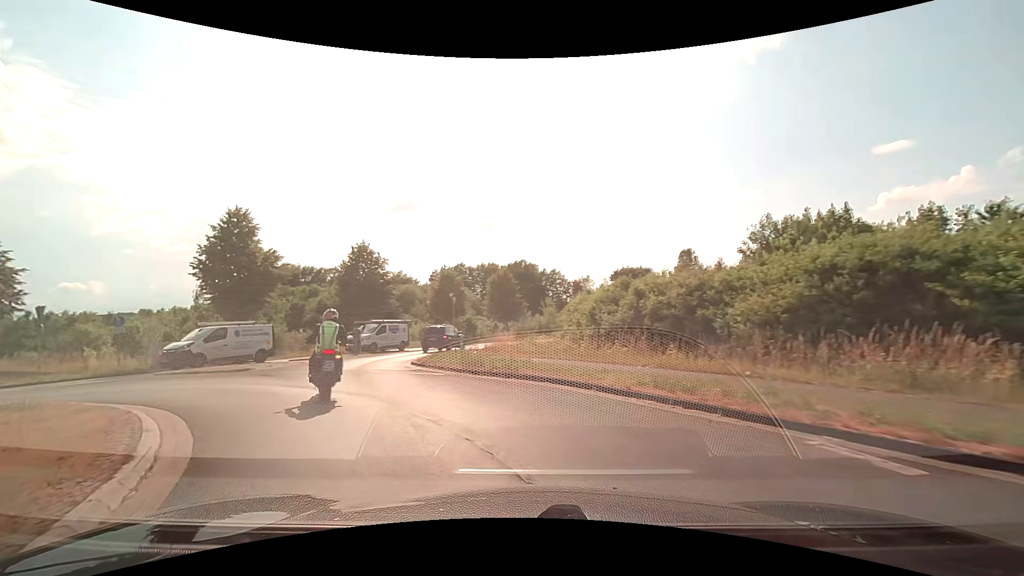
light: Day
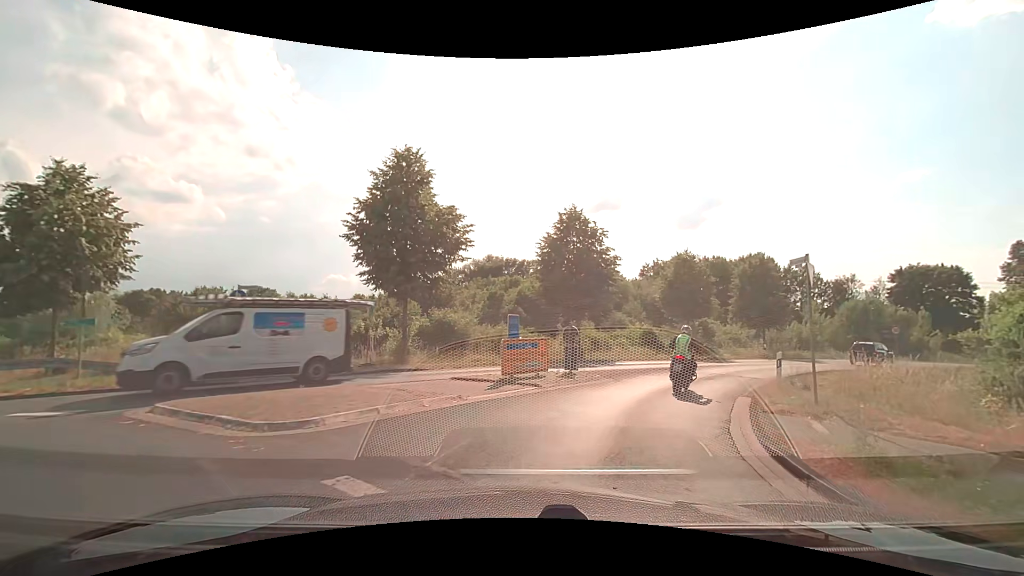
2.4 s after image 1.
(-4.7, +13.3) m; -26°
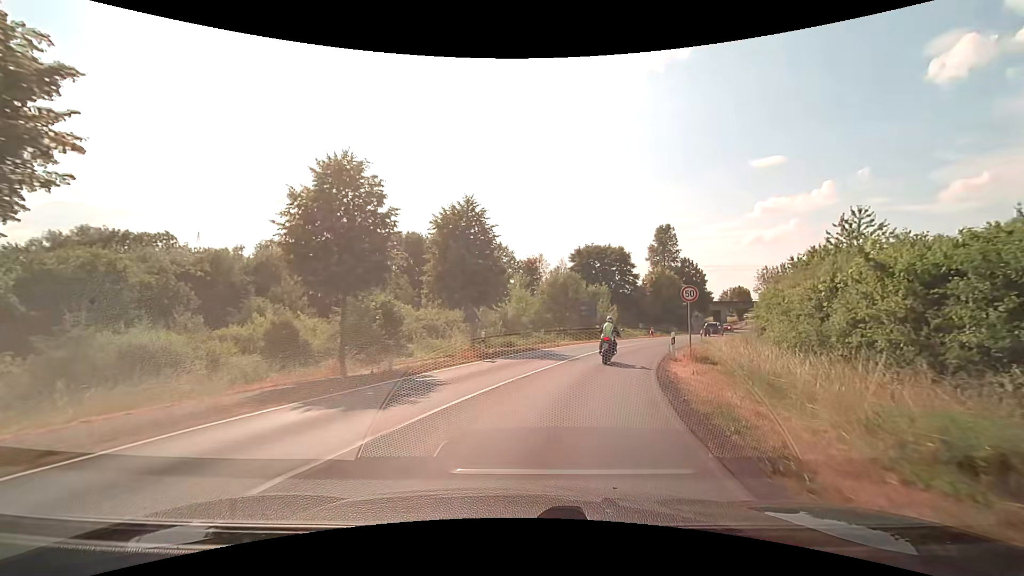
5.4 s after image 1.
(+7.5, +20.9) m; +34°
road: secondary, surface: asphalt
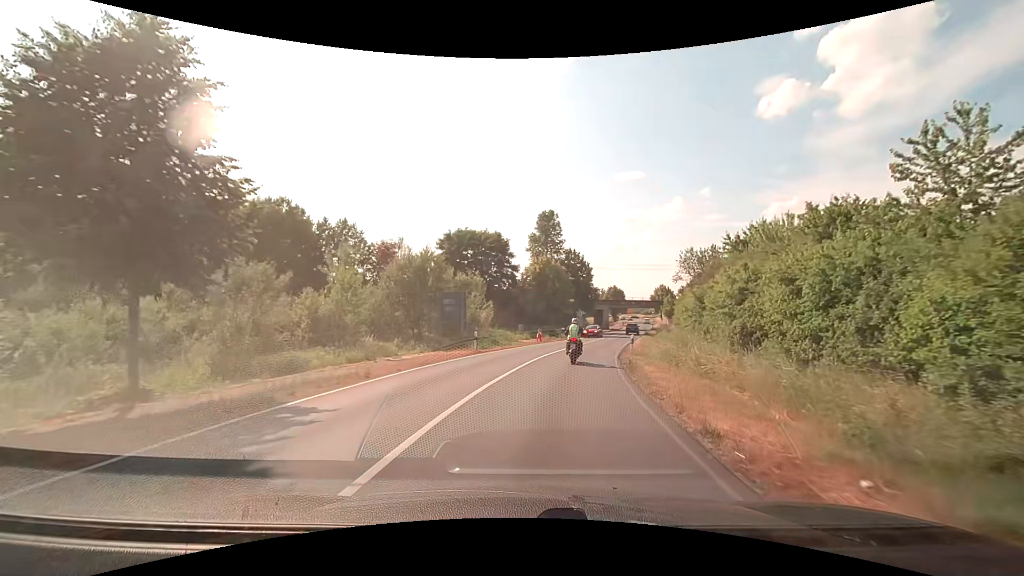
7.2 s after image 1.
(+2.5, +18.1) m; +14°
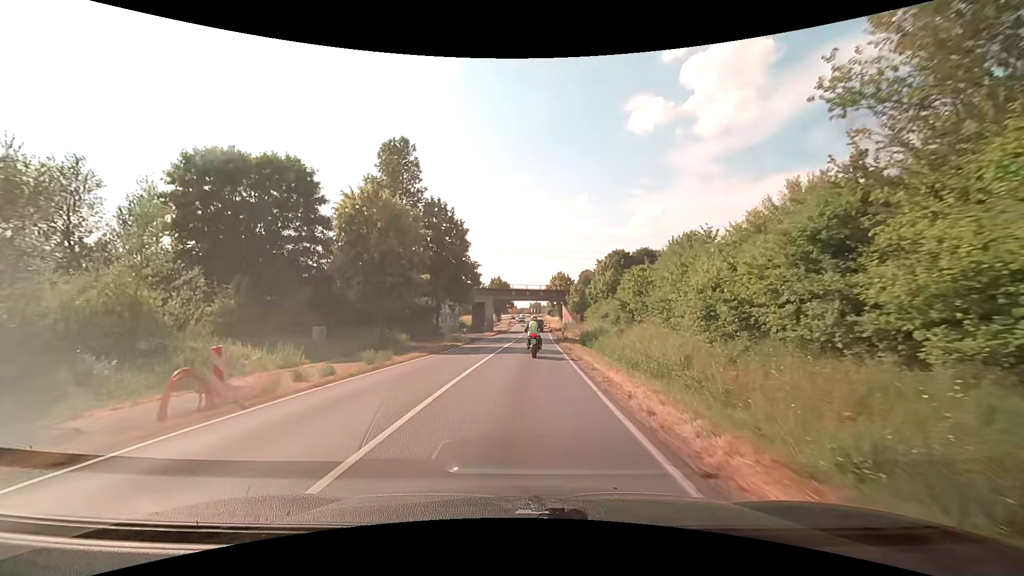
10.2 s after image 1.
(+4.8, +34.2) m; +13°
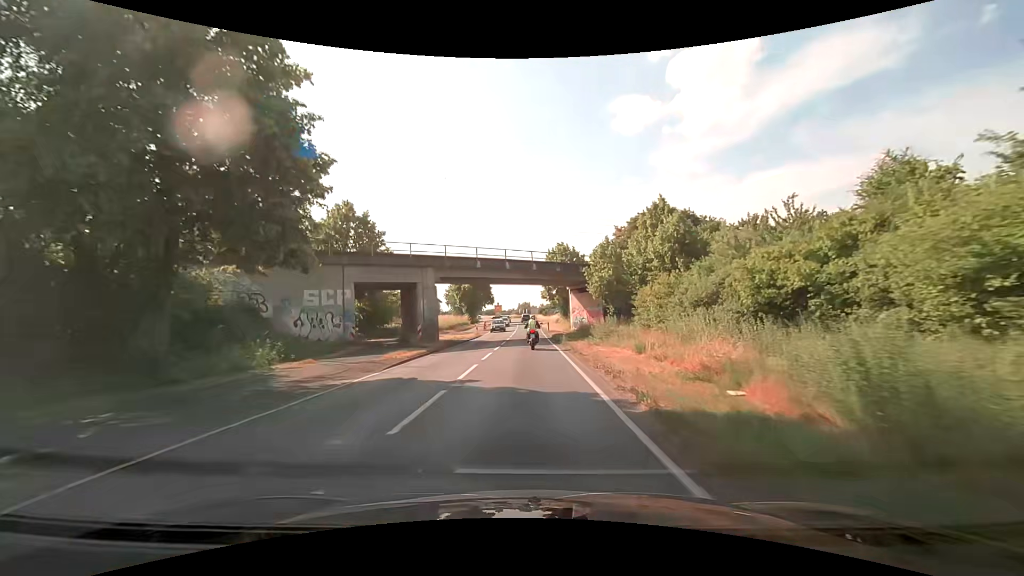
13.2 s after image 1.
(+1.1, +36.1) m; +1°
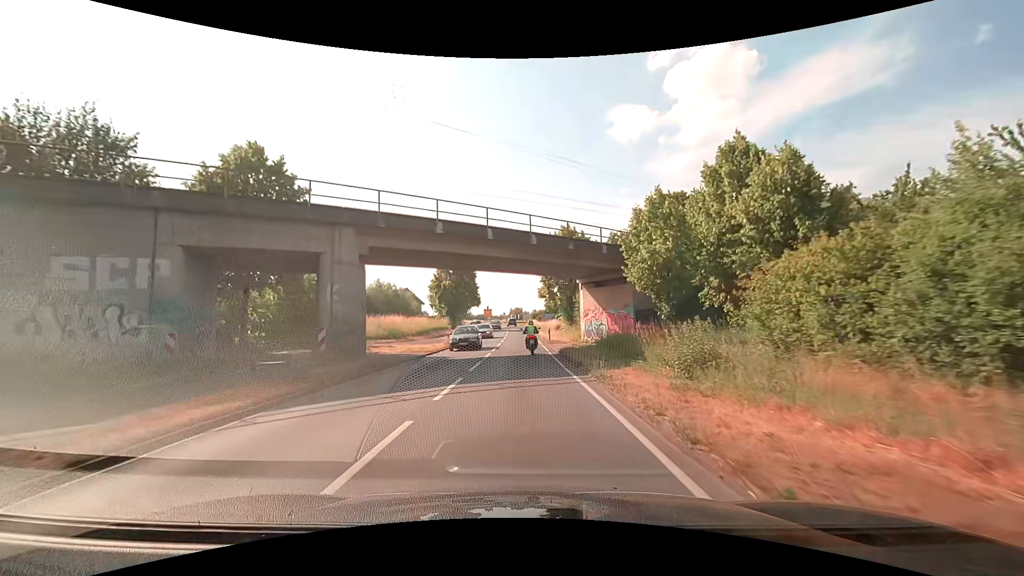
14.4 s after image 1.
(+0.1, +15.0) m; +1°
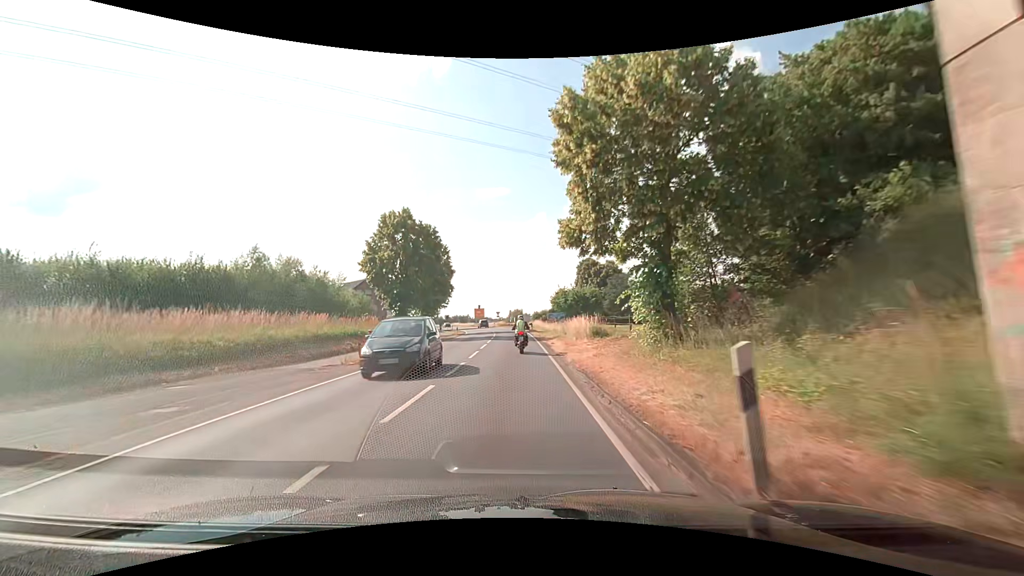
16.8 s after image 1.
(+0.3, +32.6) m; 0°
(0, +10) (0, +20) (0, +30) (-1, +40) (-1, +50) (-2, +60) (-3, +70) (-4, +80) (-6, +90) (-8, +99) m
